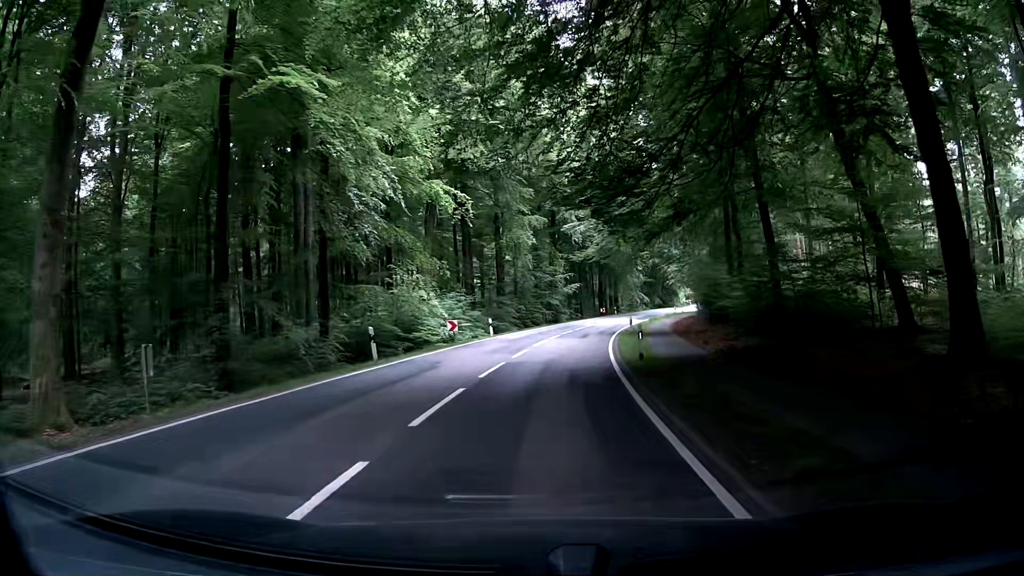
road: tertiary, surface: asphalt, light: Day
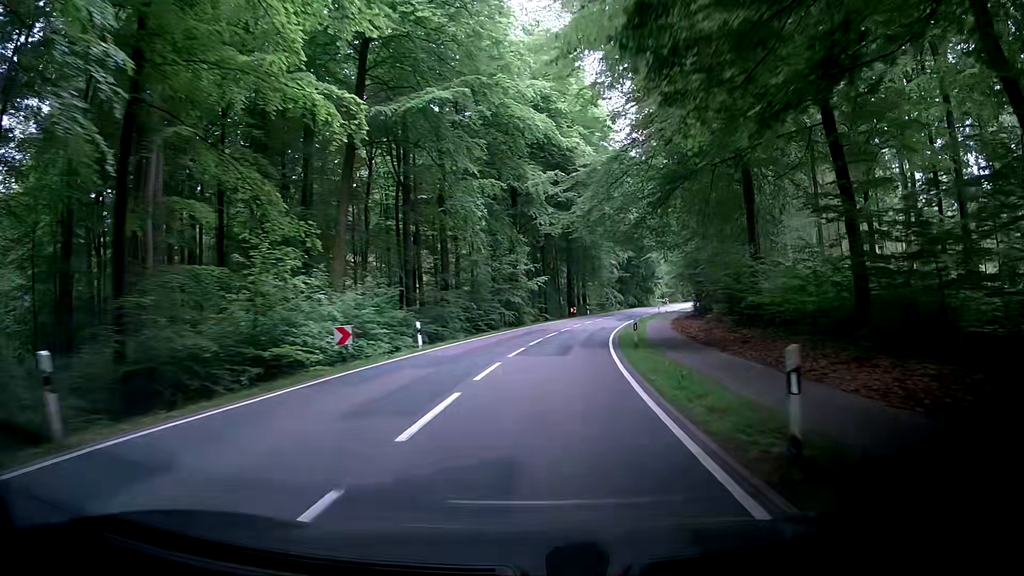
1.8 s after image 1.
(+0.1, +13.4) m; +1°
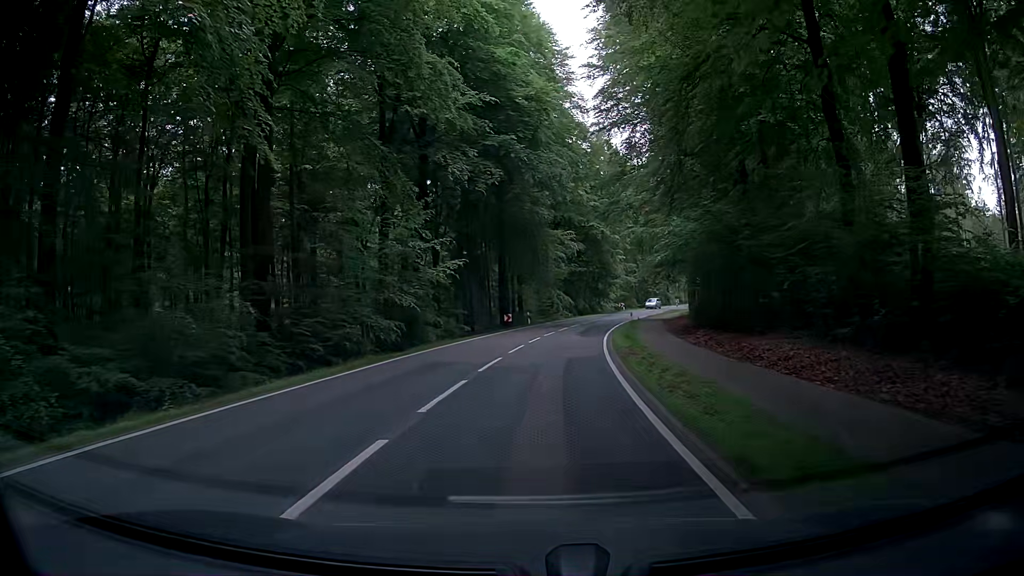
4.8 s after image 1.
(+1.7, +22.4) m; +9°
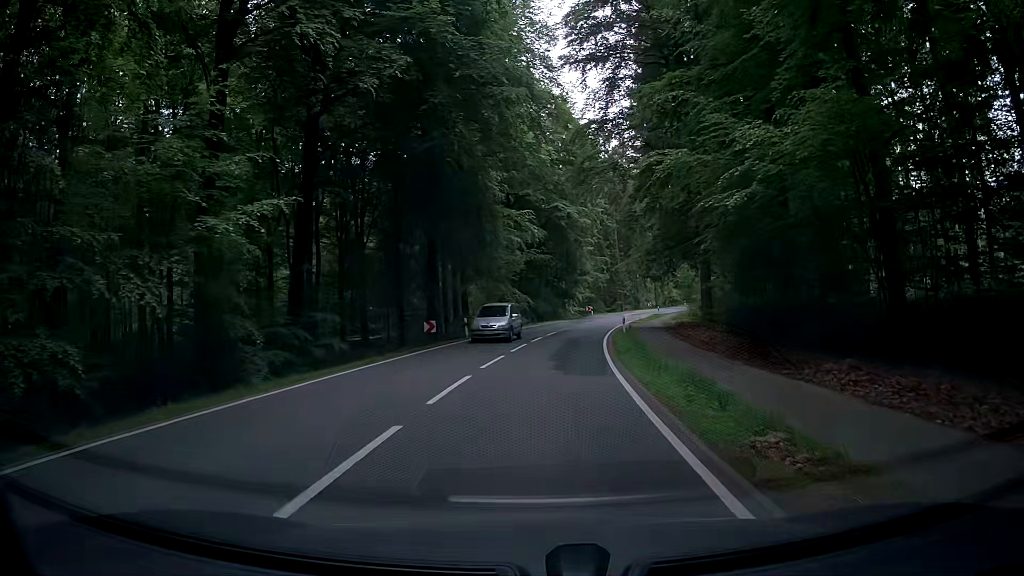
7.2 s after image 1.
(+0.2, +17.8) m; +3°
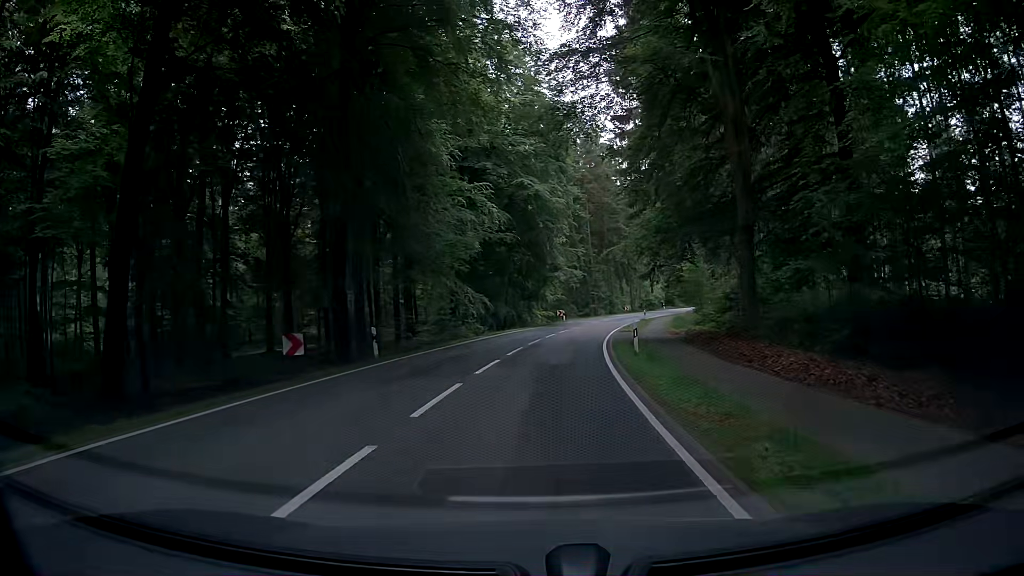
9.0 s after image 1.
(+0.4, +13.3) m; +3°
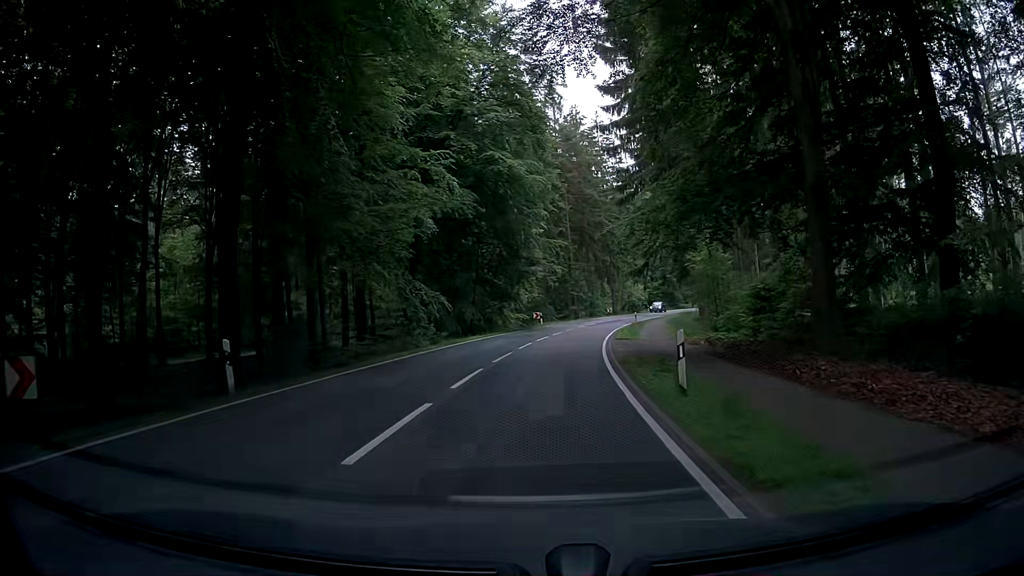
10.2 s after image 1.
(+0.2, +8.9) m; +3°
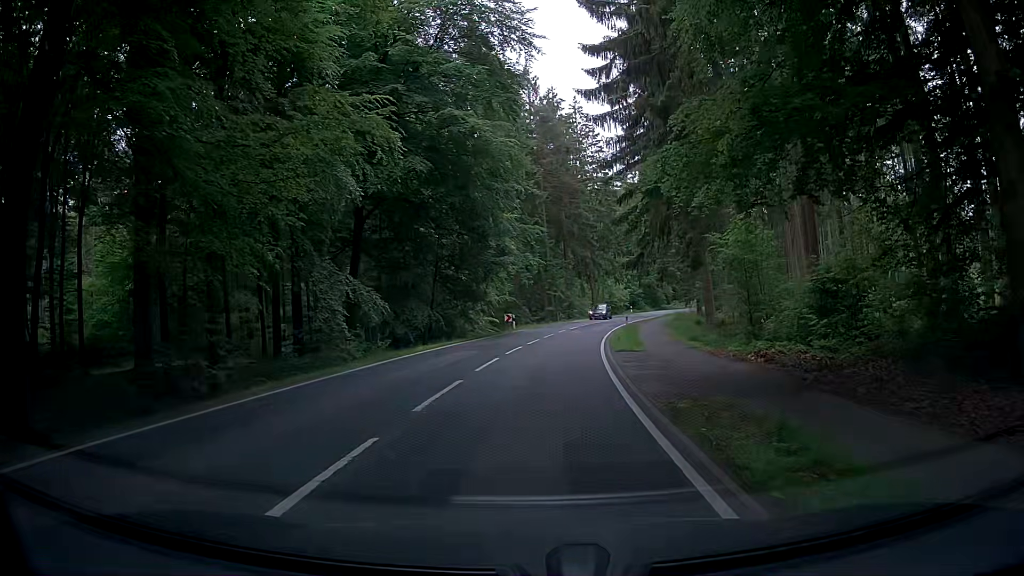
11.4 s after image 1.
(+0.1, +8.9) m; -1°
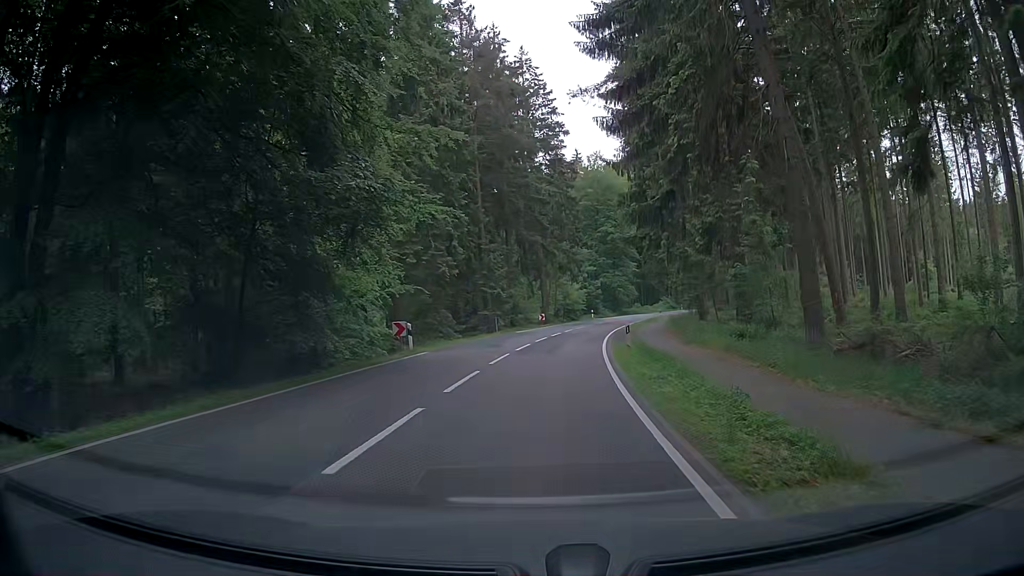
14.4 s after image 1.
(+2.3, +22.1) m; +7°
